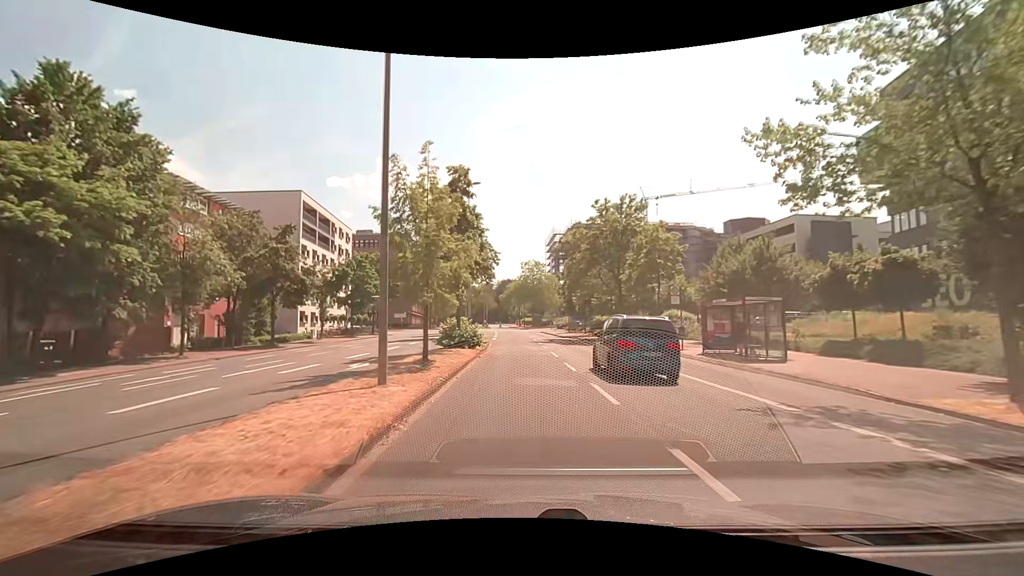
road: unclassified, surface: asphalt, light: Day
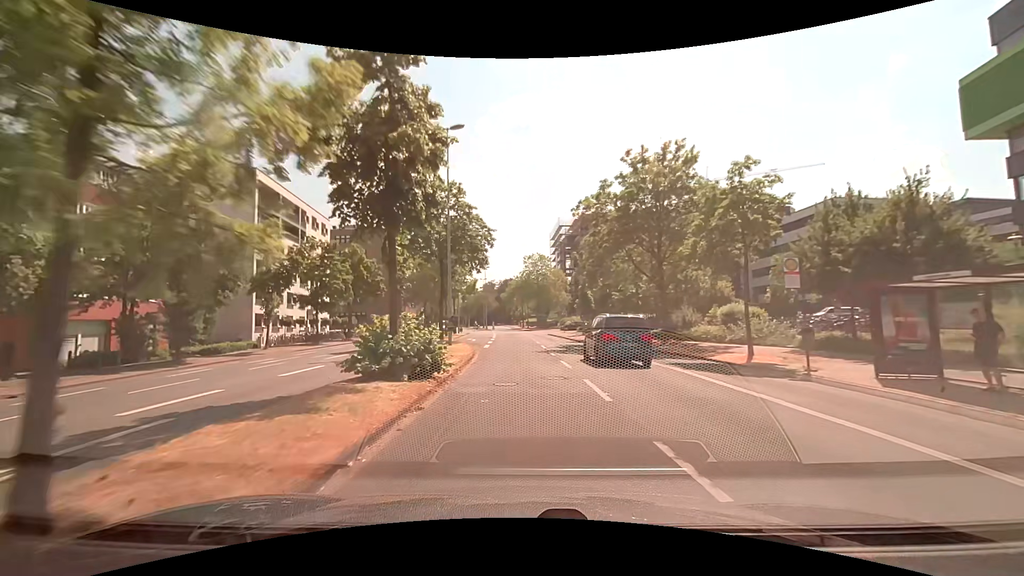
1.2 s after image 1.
(-0.1, +11.9) m; 0°
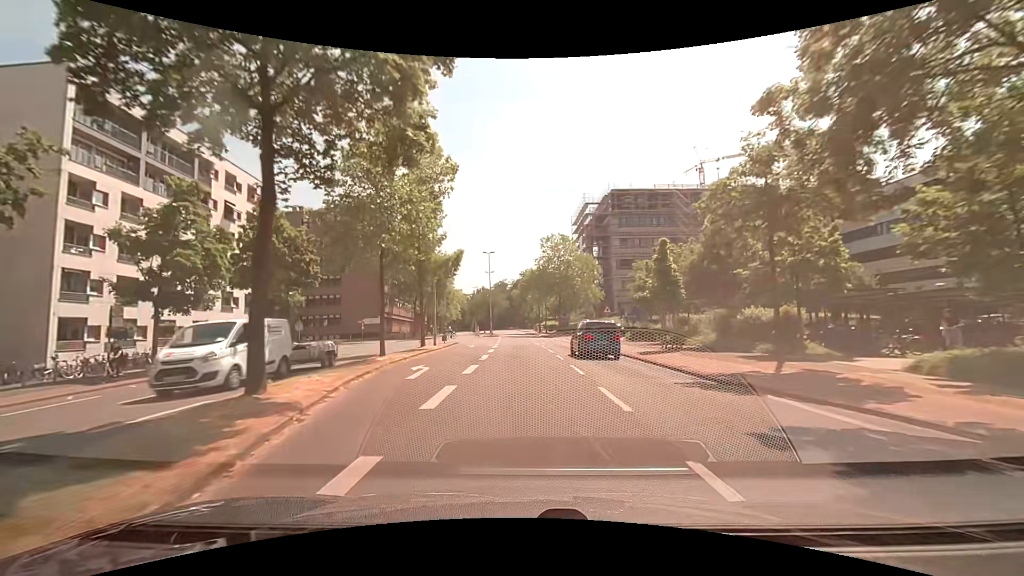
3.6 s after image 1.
(-0.5, +25.0) m; -2°
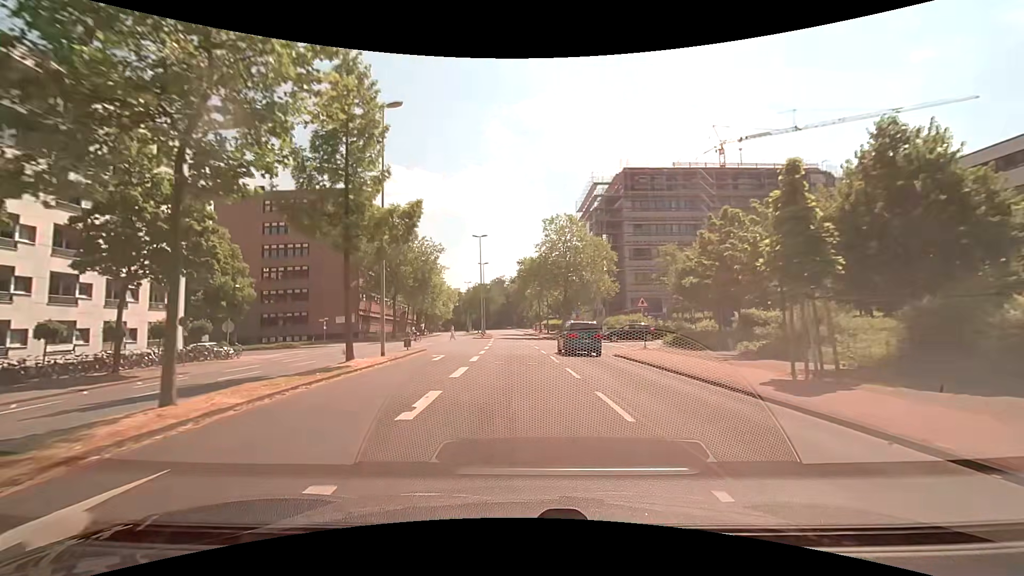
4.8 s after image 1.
(0.0, +13.1) m; 0°
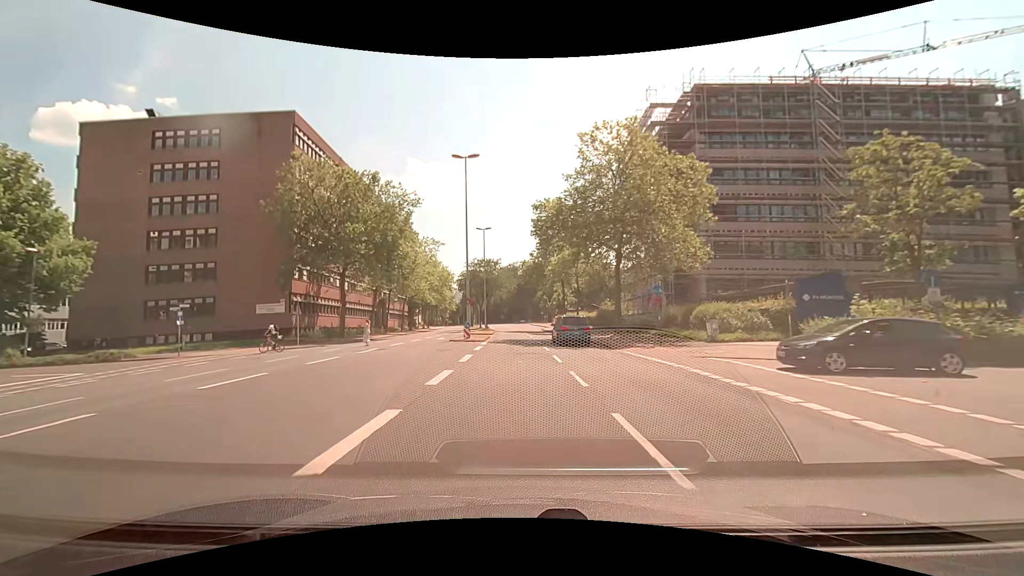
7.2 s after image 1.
(-0.2, +27.3) m; -2°
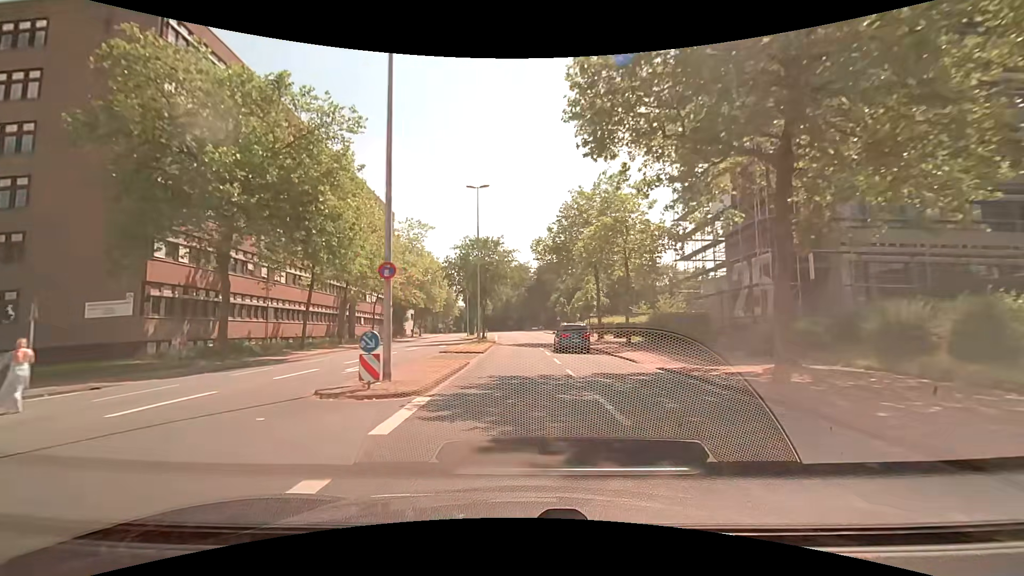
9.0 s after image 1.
(-0.2, +21.5) m; -1°
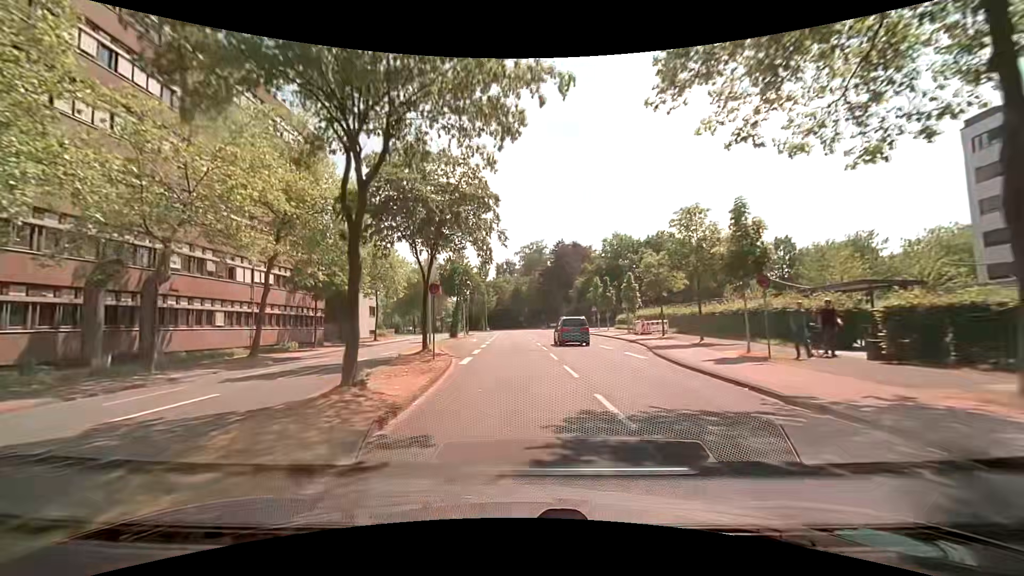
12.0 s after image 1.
(-0.4, +36.9) m; -2°
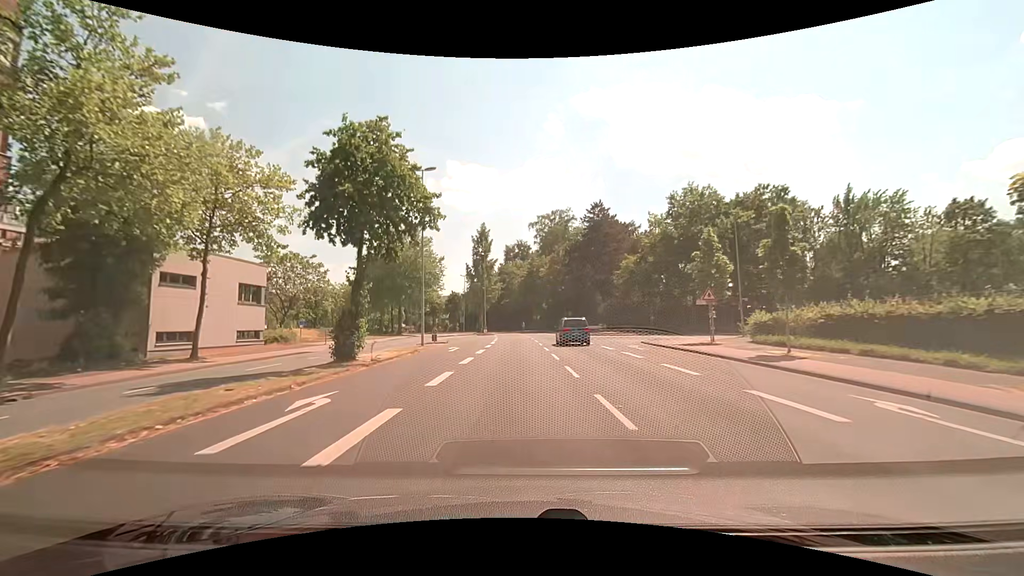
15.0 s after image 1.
(-0.3, +36.4) m; -1°
(0, +10) (0, +20) (0, +30) (-1, +40) (-1, +50) (-2, +60) (-2, +70) (-3, +80) (-5, +90) (-7, +100) m
